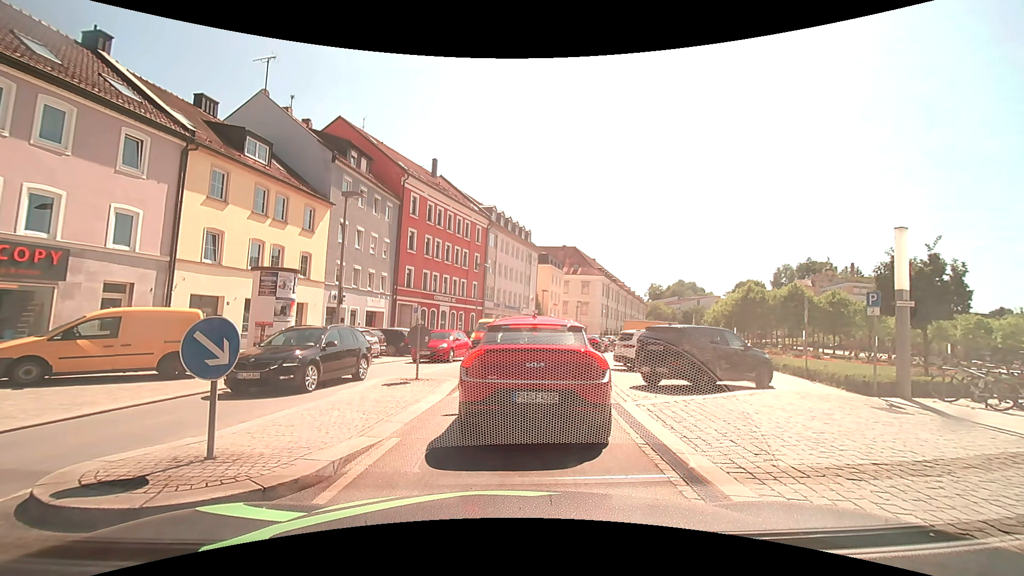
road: tertiary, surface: asphalt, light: Day
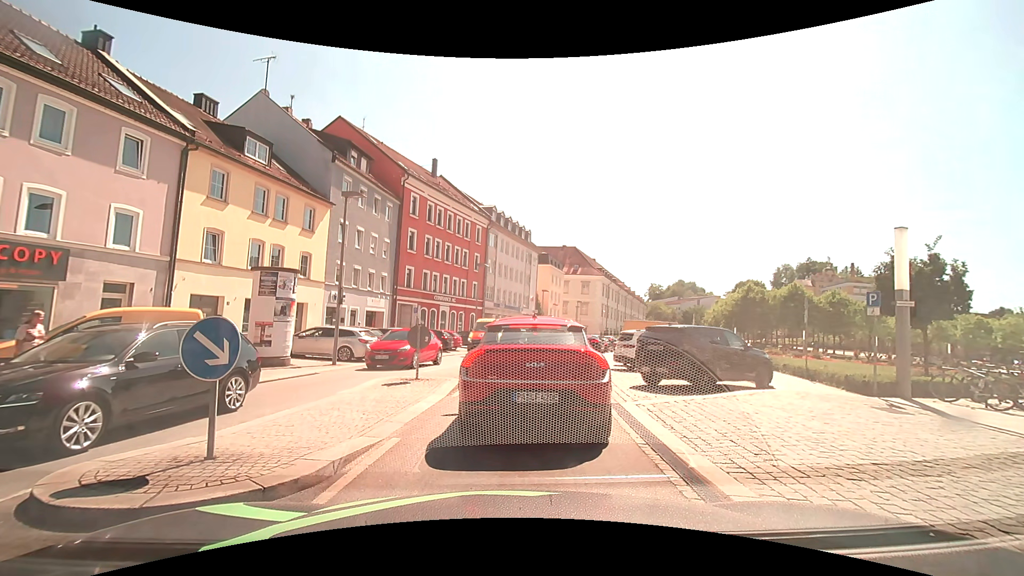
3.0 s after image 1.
(0.0, 0.0) m; 0°
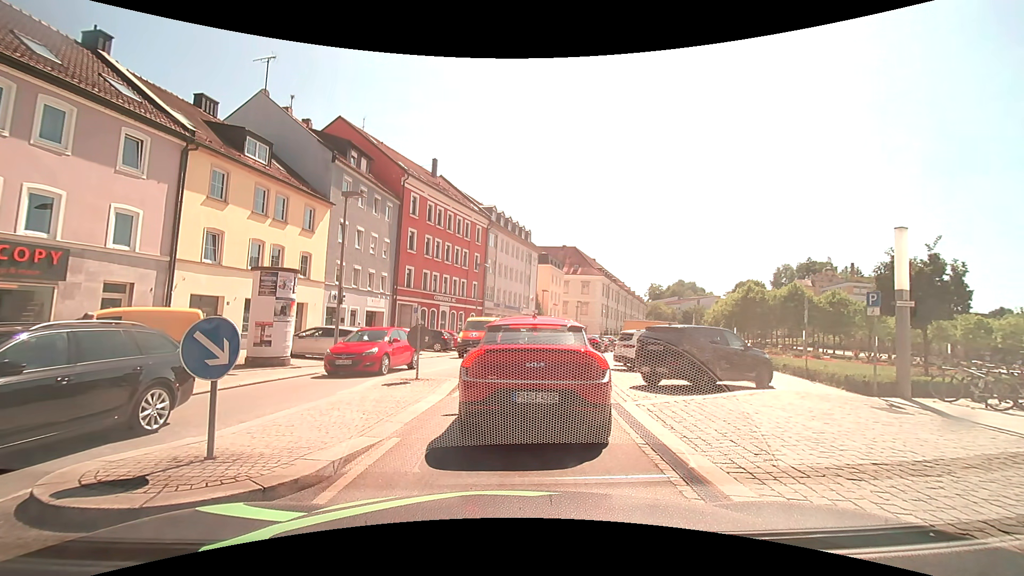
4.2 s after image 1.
(0.0, 0.0) m; 0°
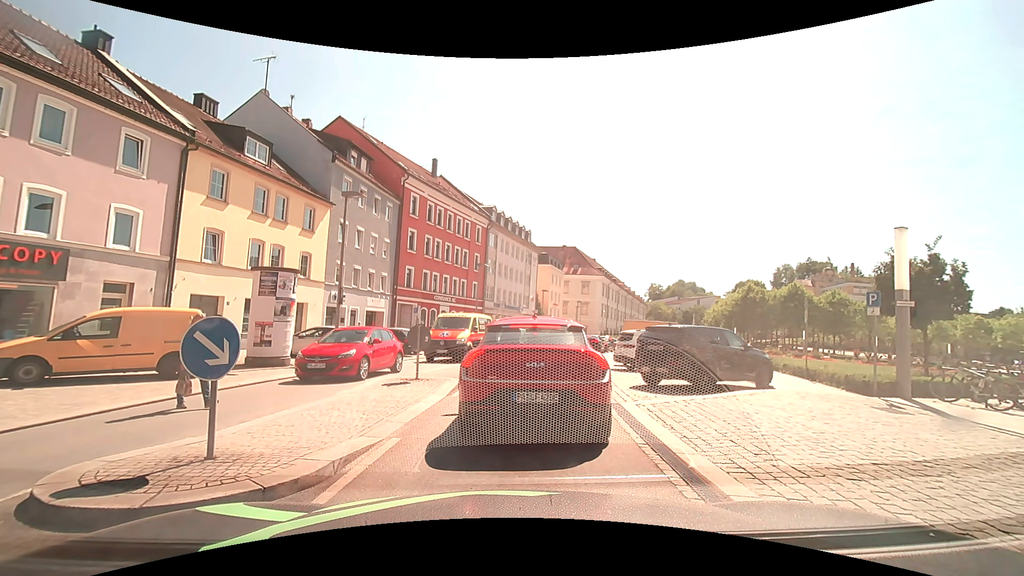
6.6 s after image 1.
(0.0, 0.0) m; 0°
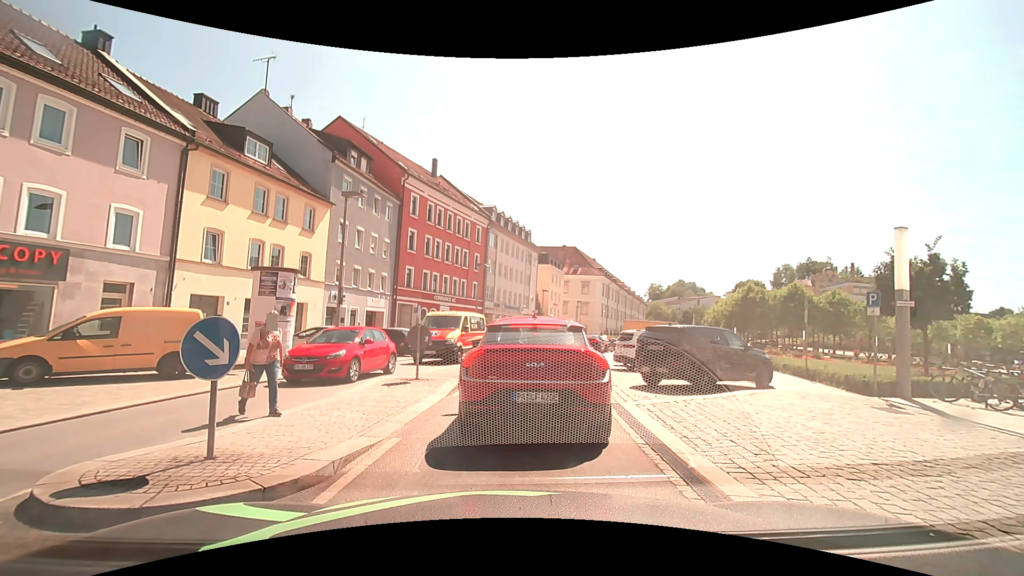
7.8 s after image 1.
(0.0, 0.0) m; 0°
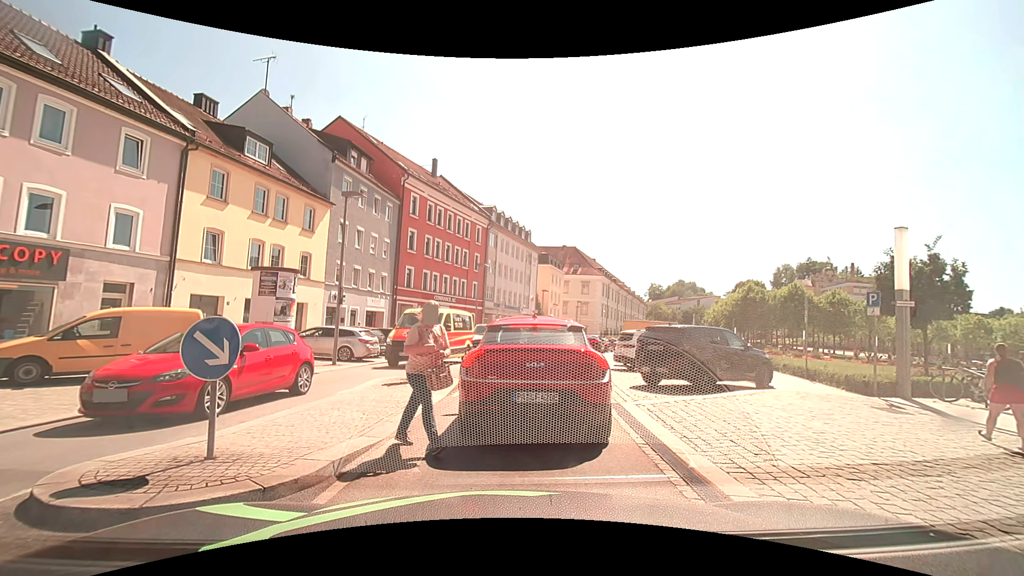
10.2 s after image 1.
(0.0, 0.0) m; 0°
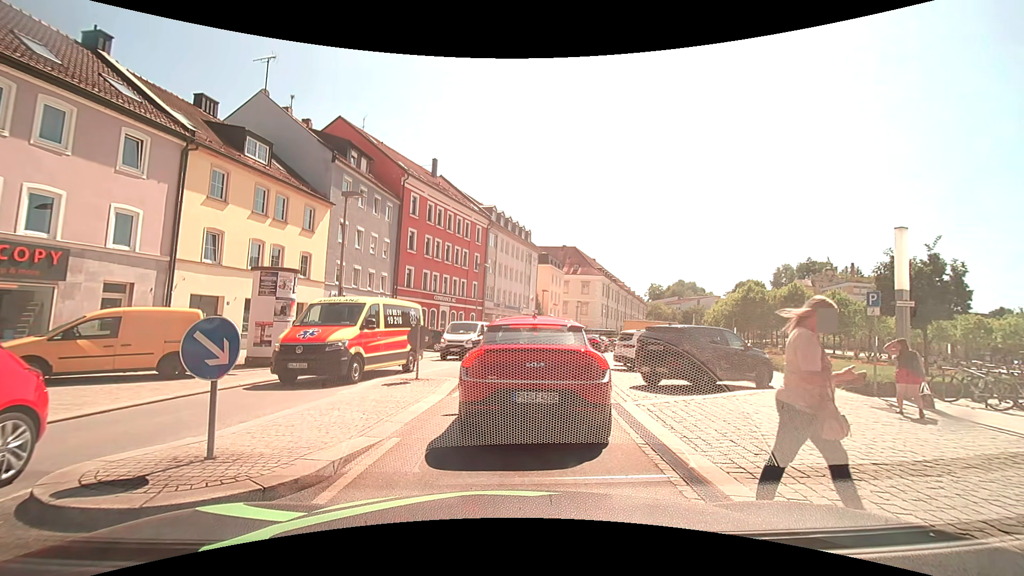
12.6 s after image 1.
(0.0, 0.0) m; 0°
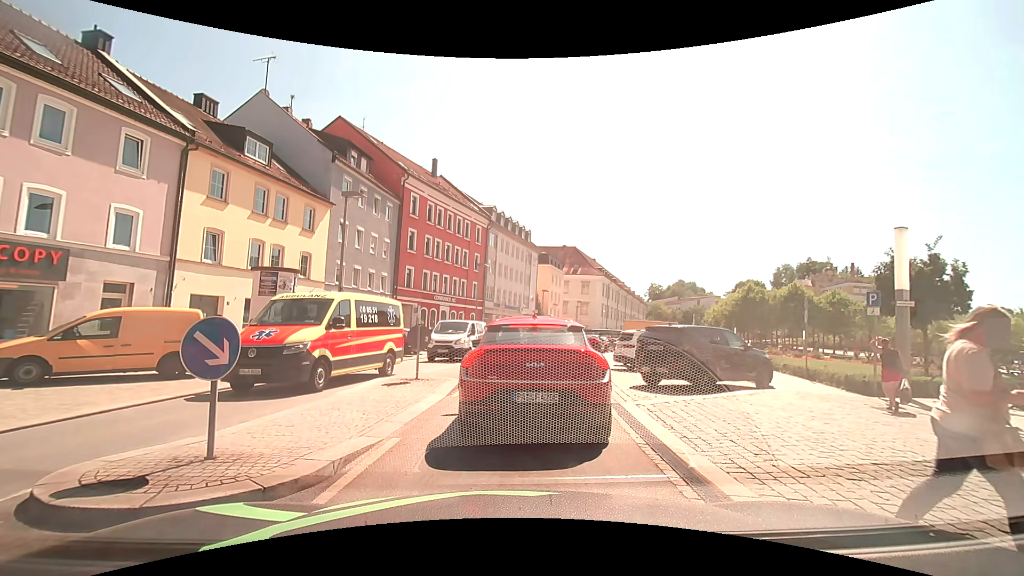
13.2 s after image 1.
(0.0, 0.0) m; 0°
